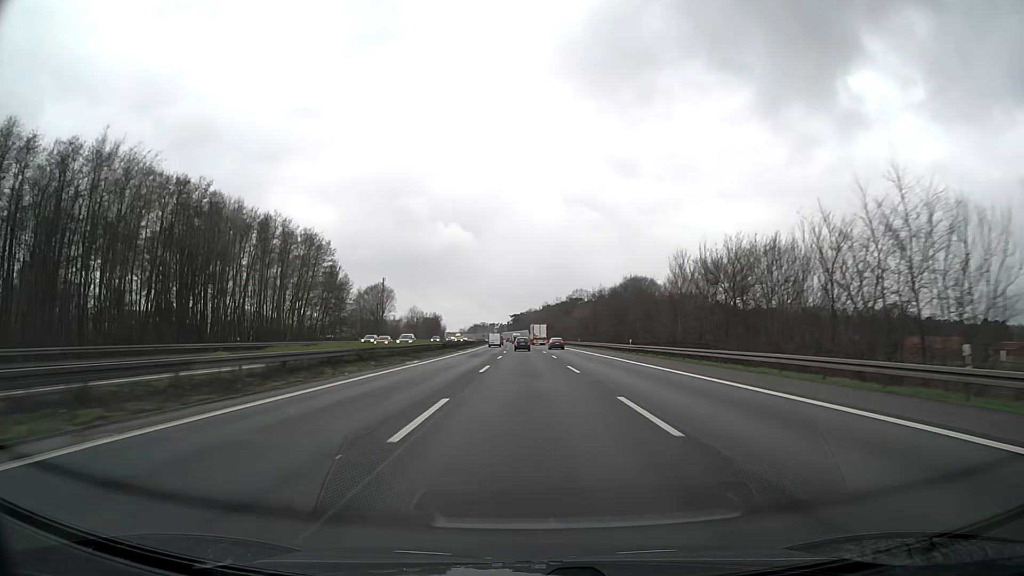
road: motorway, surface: asphalt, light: Day
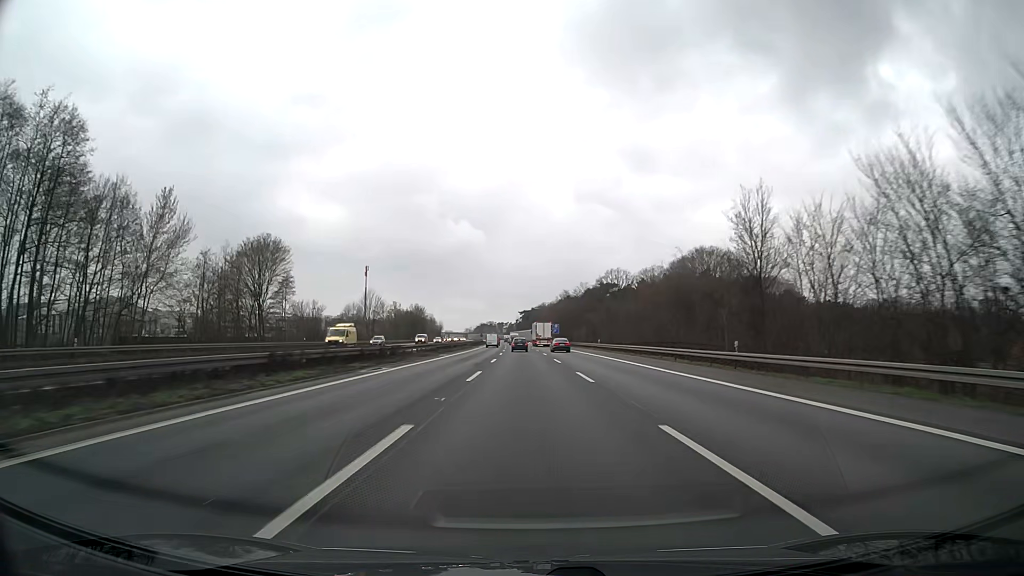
(-0.7, +78.8) m; -1°
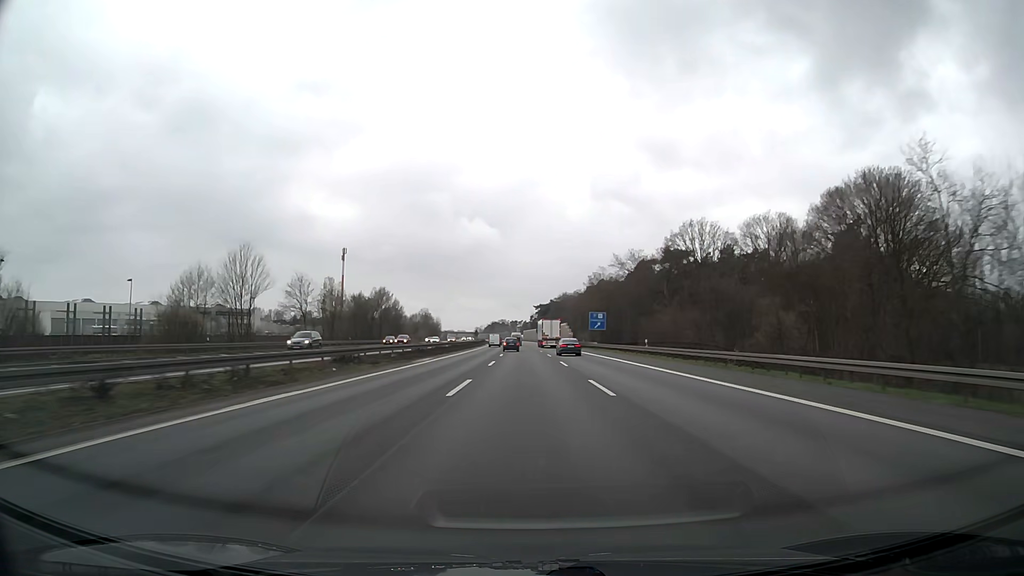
(-0.9, +77.2) m; -1°
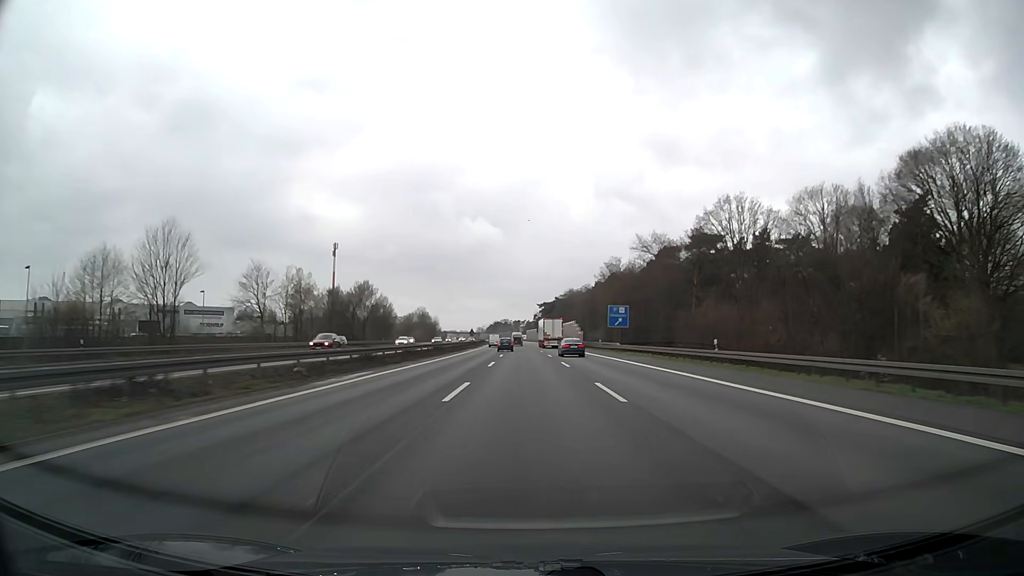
(0.0, +19.2) m; 0°
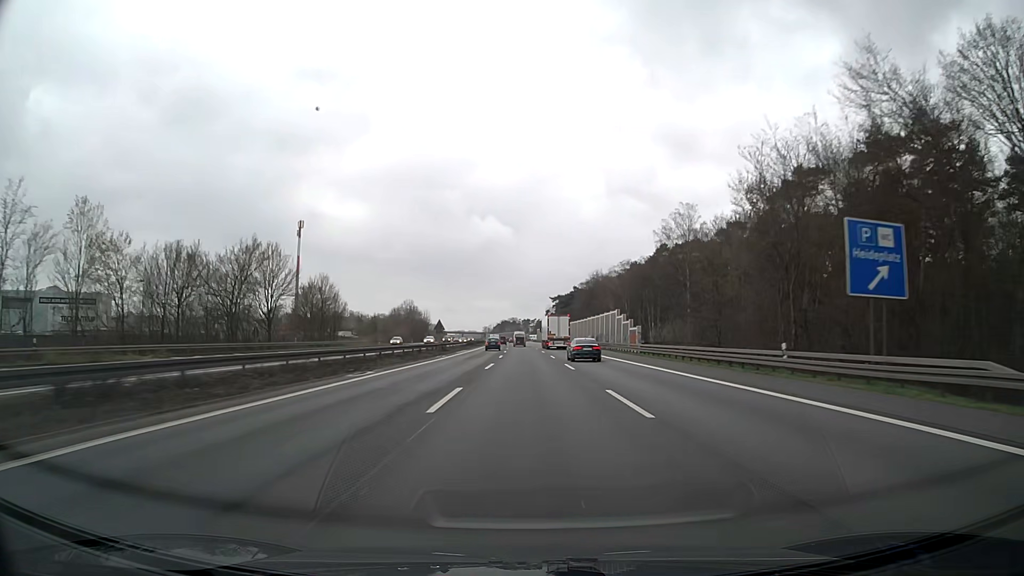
(-0.5, +57.6) m; -1°
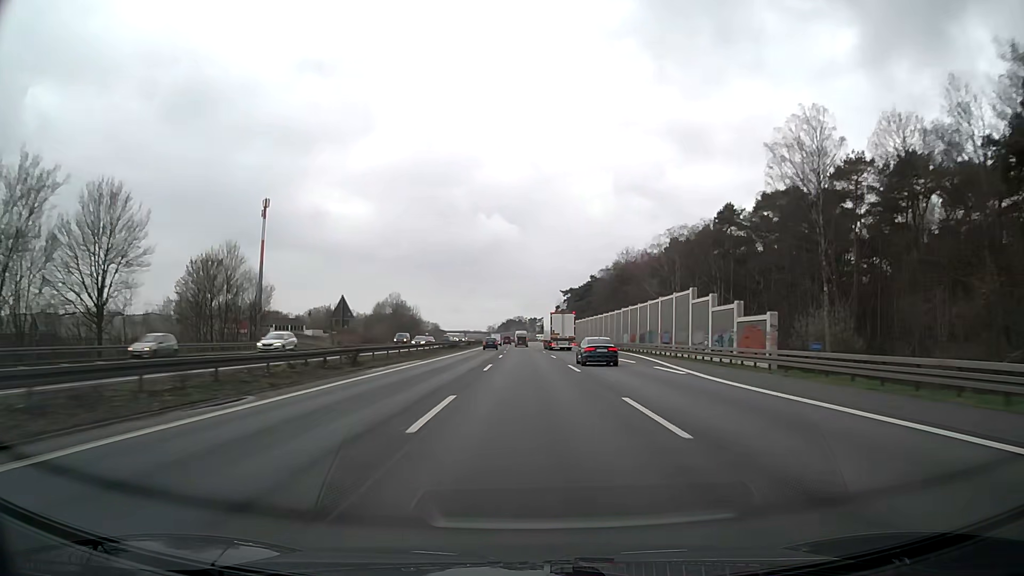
(-0.3, +38.5) m; -1°
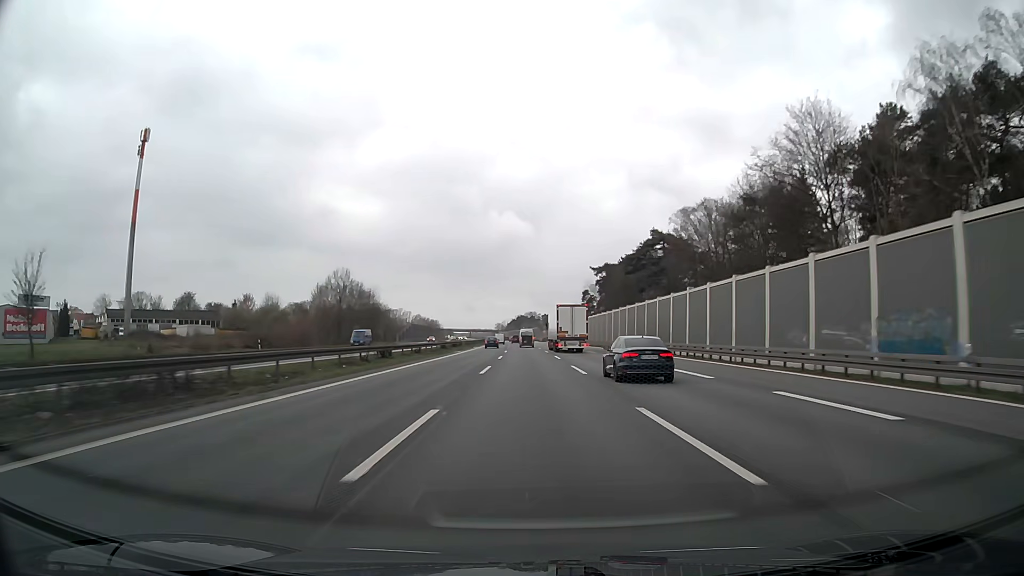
(-0.4, +75.4) m; -1°
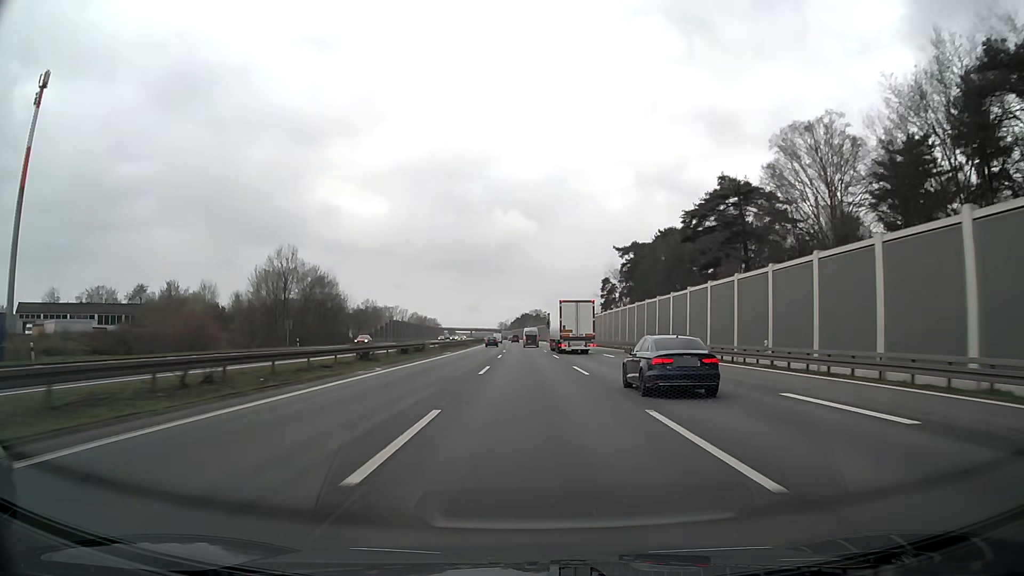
(-0.2, +36.5) m; 0°
(0, +10) (0, +20) (0, +30) (0, +40) (0, +50) (-1, +60) (-1, +70) (-1, +80) (-1, +90) (-1, +100) m
